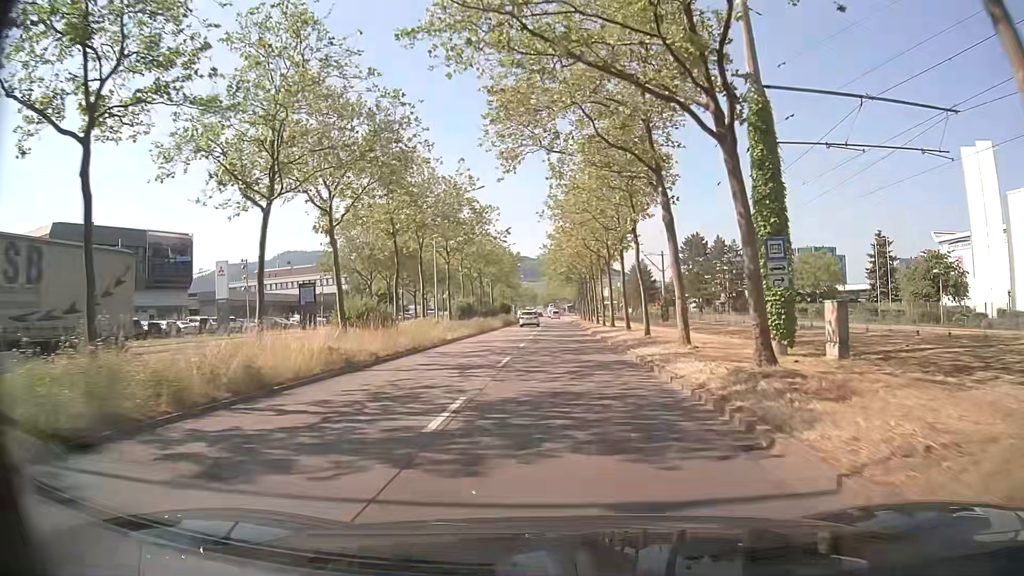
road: primary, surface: asphalt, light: Day
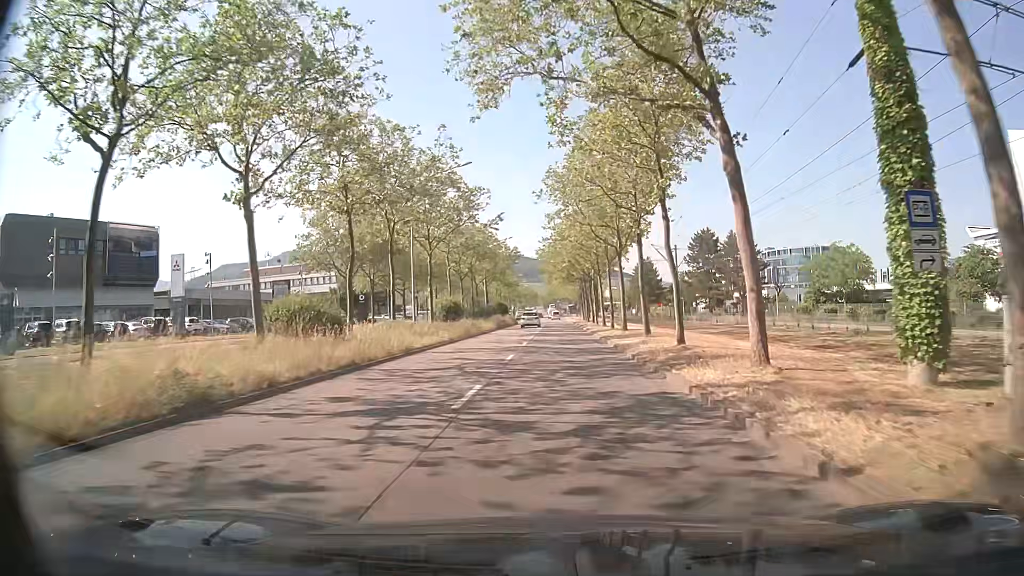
(0.0, +7.4) m; 0°
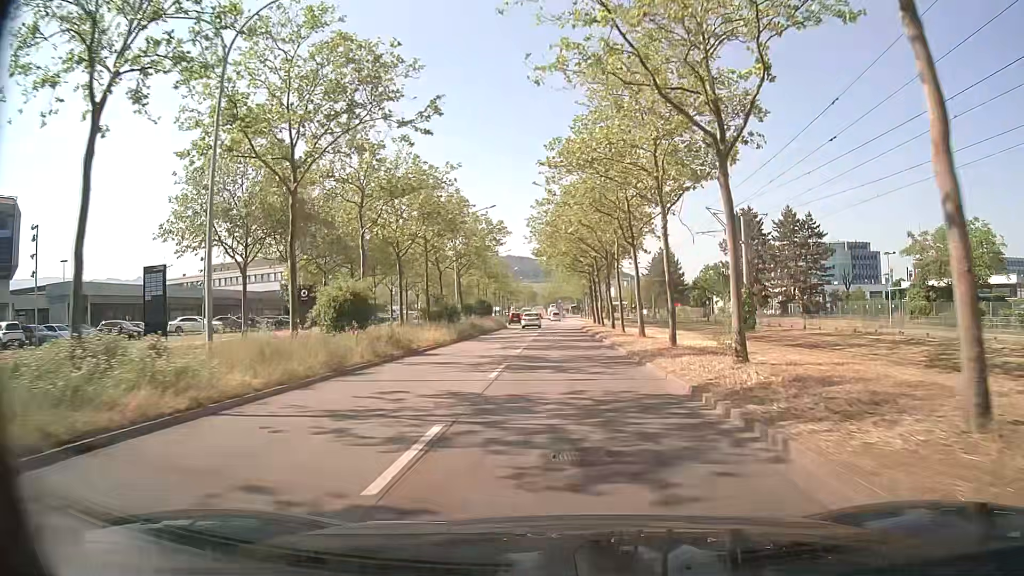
(0.0, +22.9) m; 0°
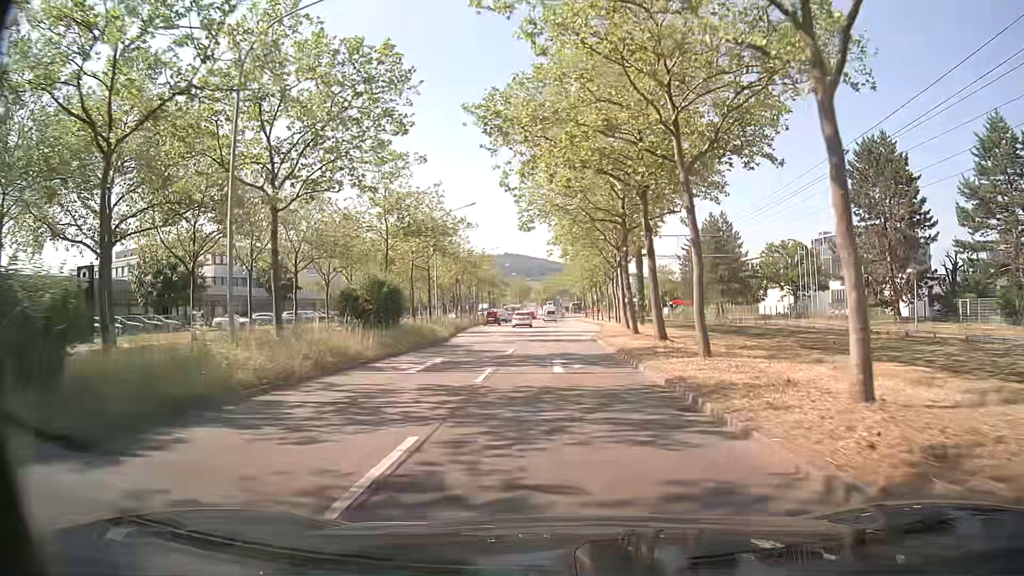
(-0.1, +37.7) m; 0°
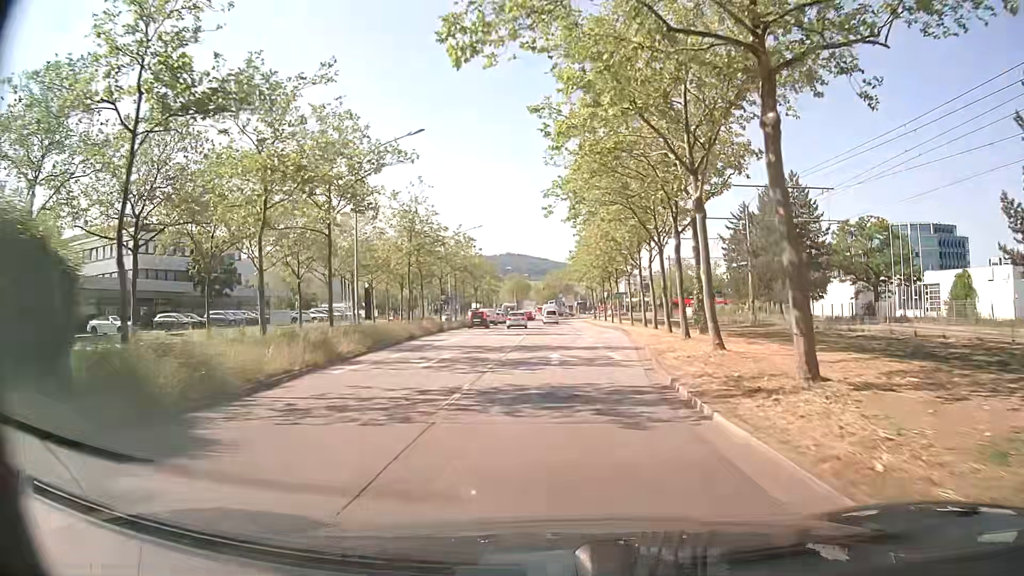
(0.0, +21.9) m; 0°
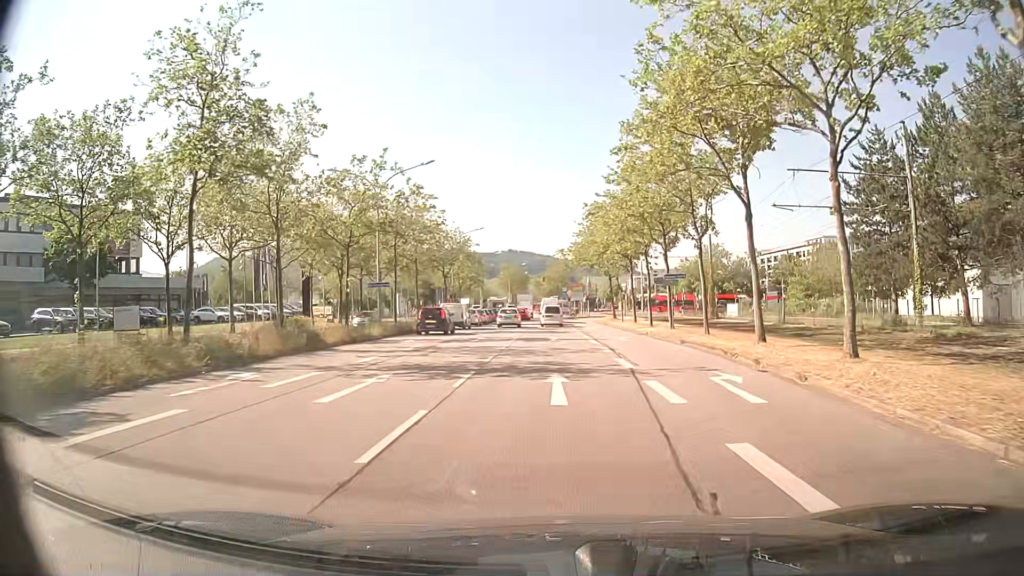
(+0.1, +27.8) m; 0°
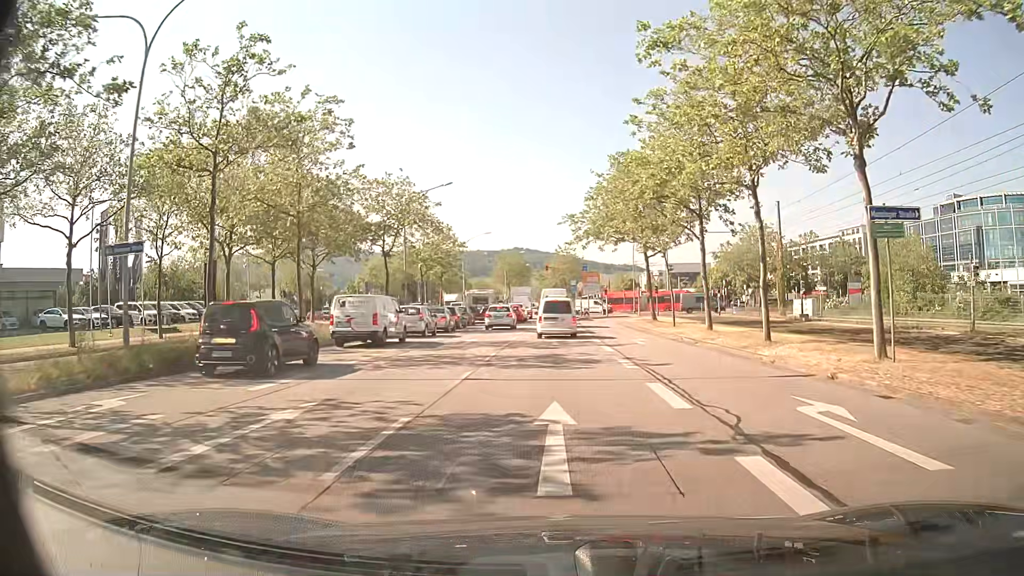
(0.0, +24.4) m; -1°
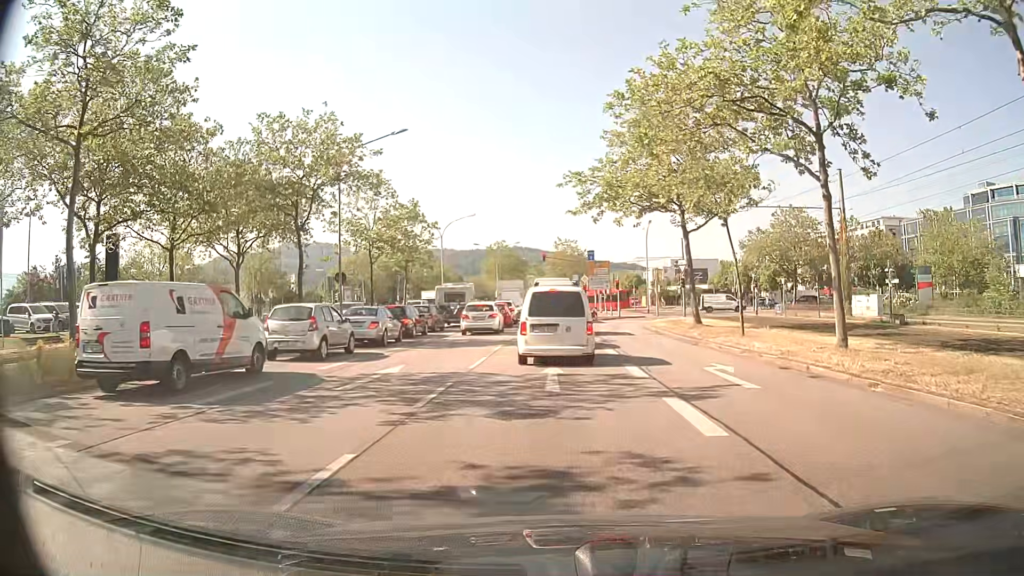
(+0.1, +13.7) m; +1°
